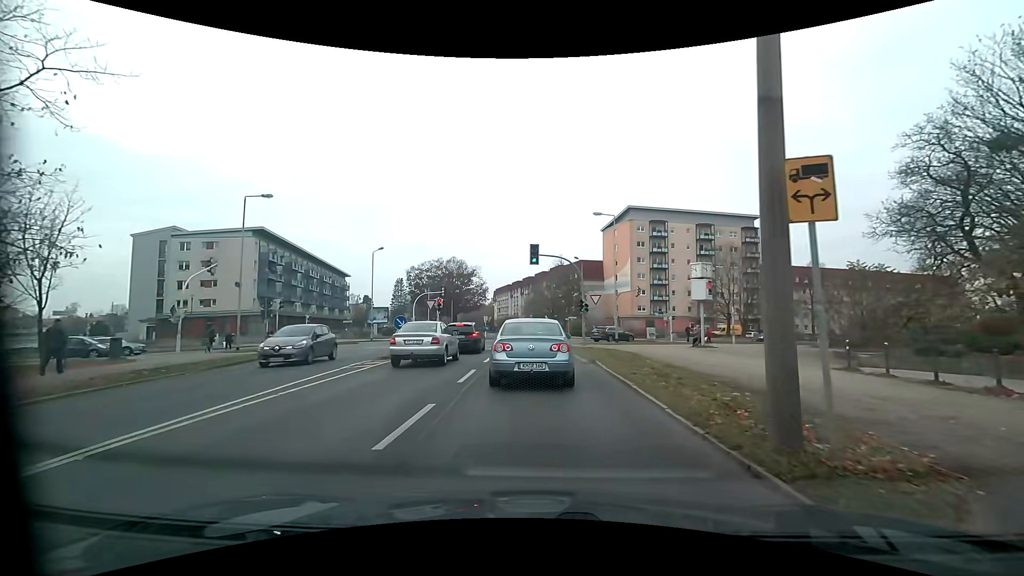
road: tertiary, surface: asphalt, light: Day
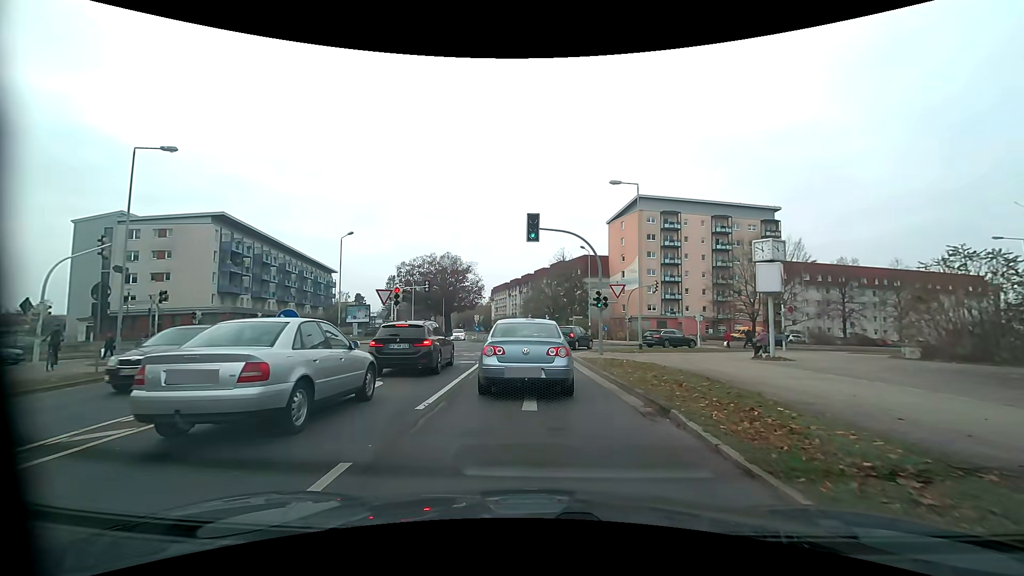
(0.0, +9.5) m; -1°
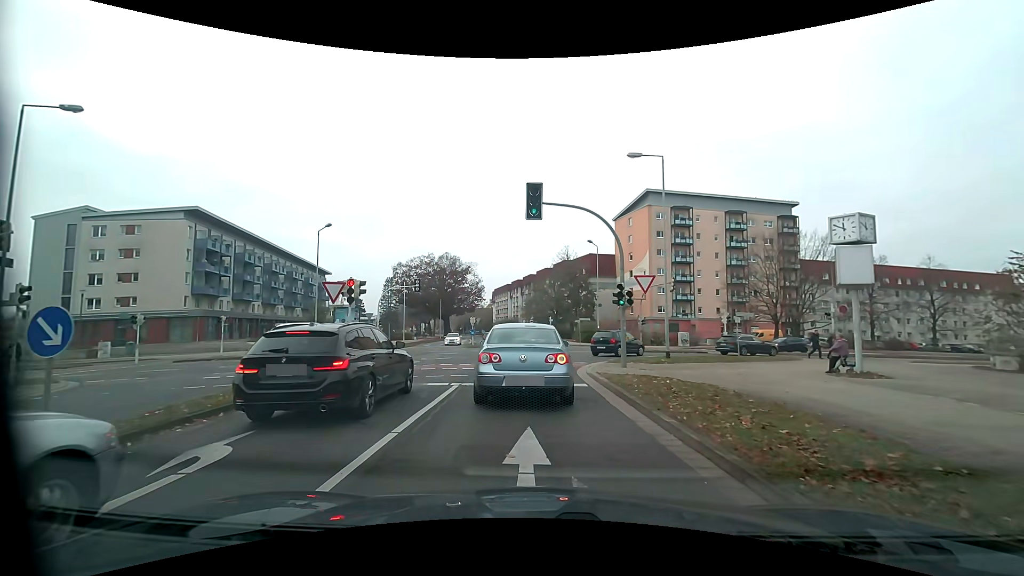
(+0.1, +5.8) m; 0°
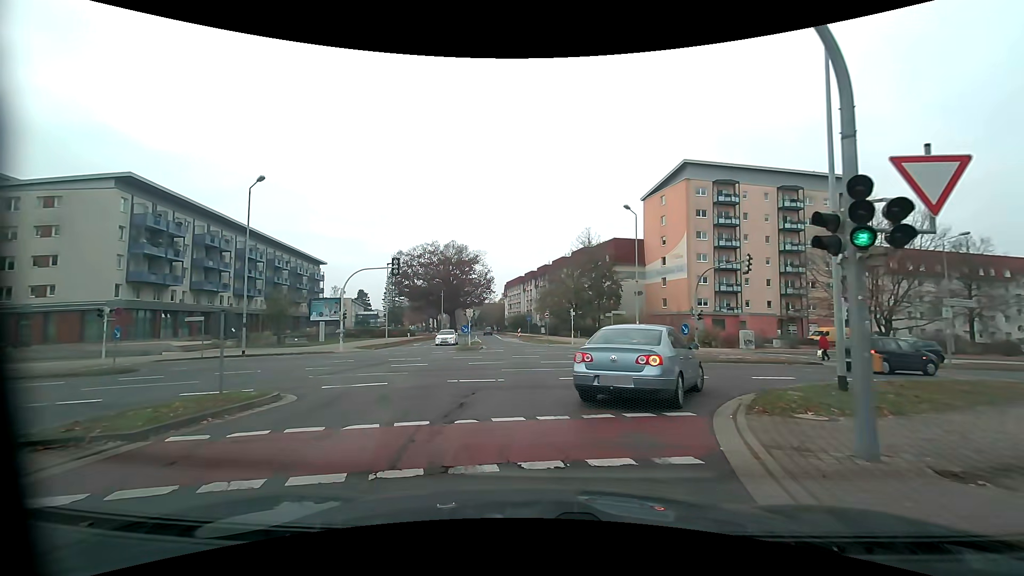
(-0.1, +13.1) m; -2°
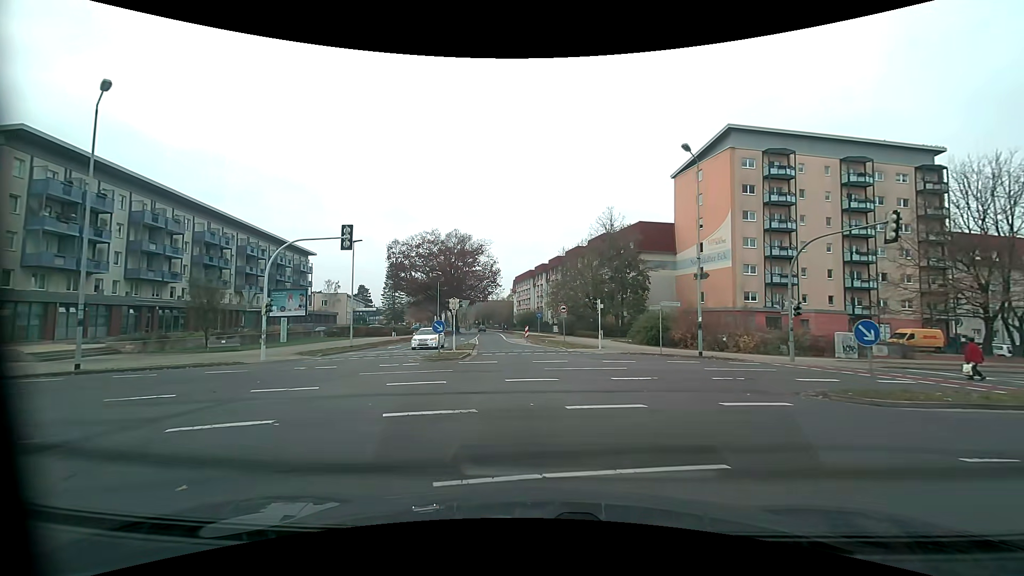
(-0.1, +12.6) m; -2°
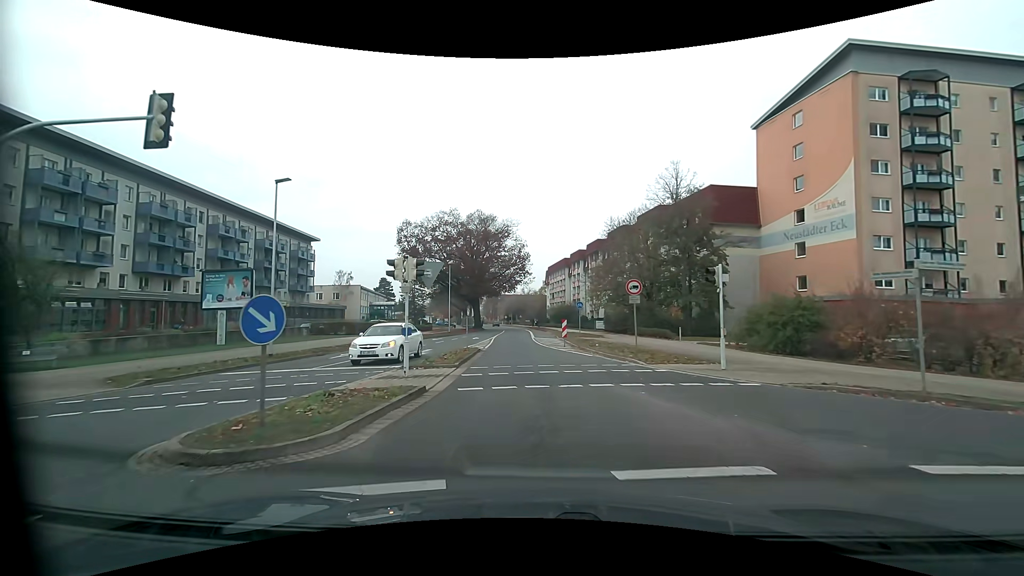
(-0.2, +16.2) m; -3°
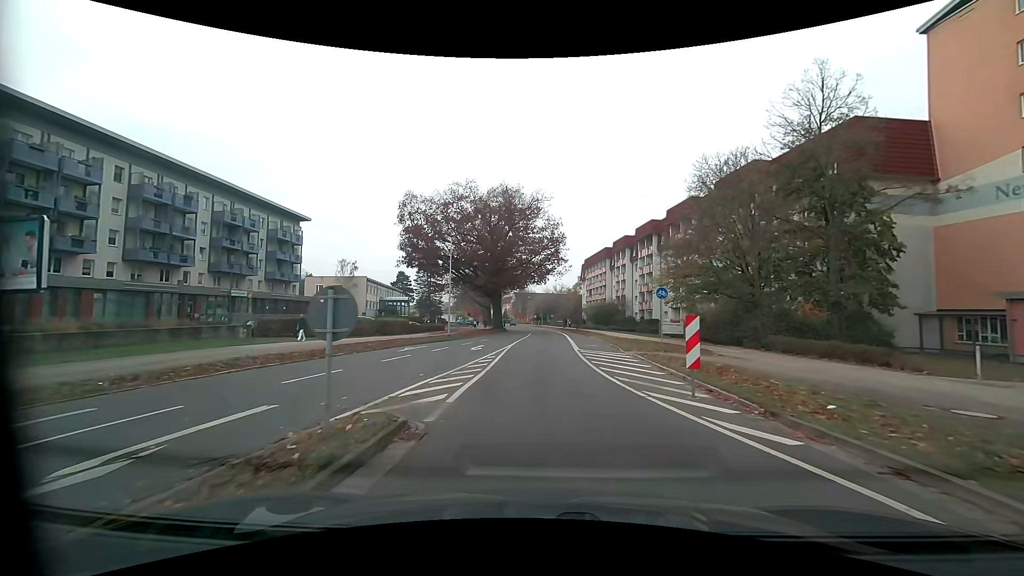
(-0.7, +18.8) m; -3°
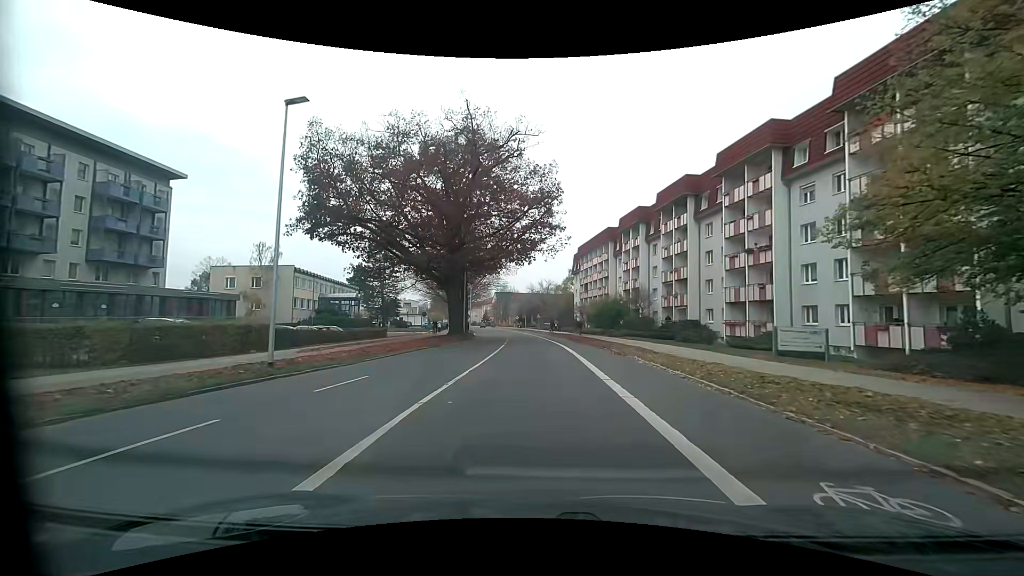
(+0.2, +25.0) m; +2°
(0, +10) (0, +20) (0, +30) (-1, +40) (-1, +50) (-2, +60) (-3, +70) (-5, +80) (-6, +90) (-8, +100) m
